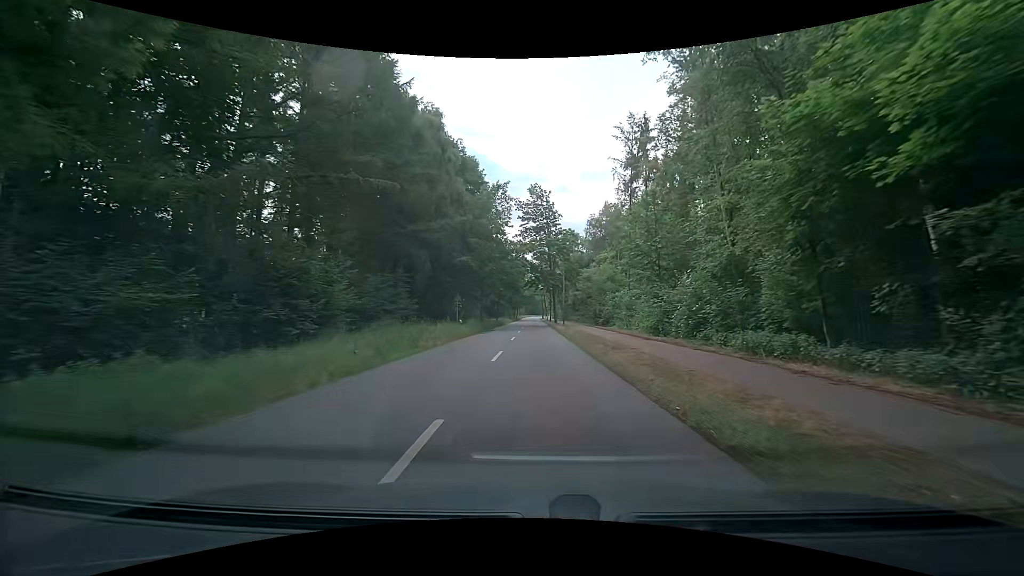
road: secondary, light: Day
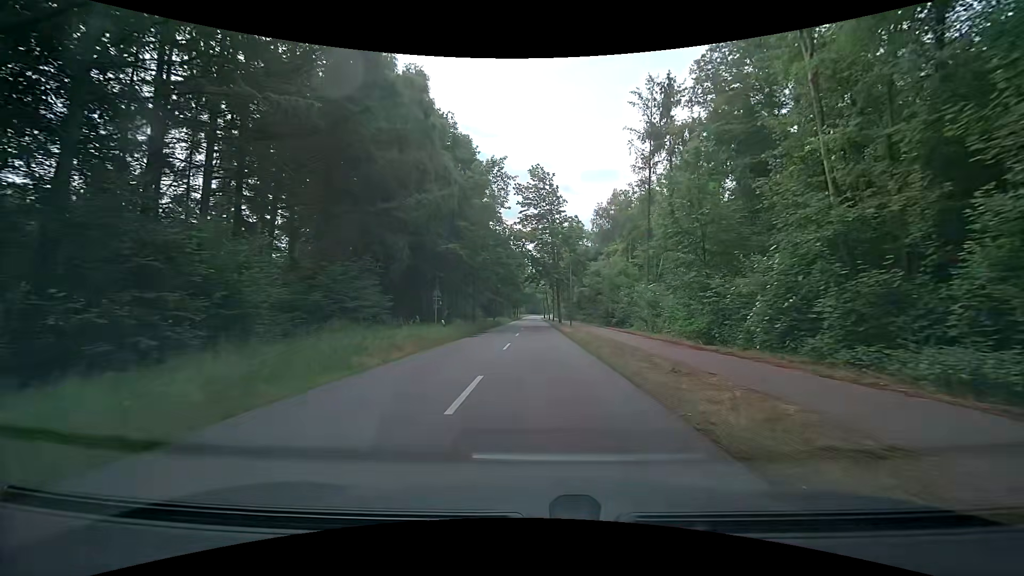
(+0.1, +7.7) m; -1°
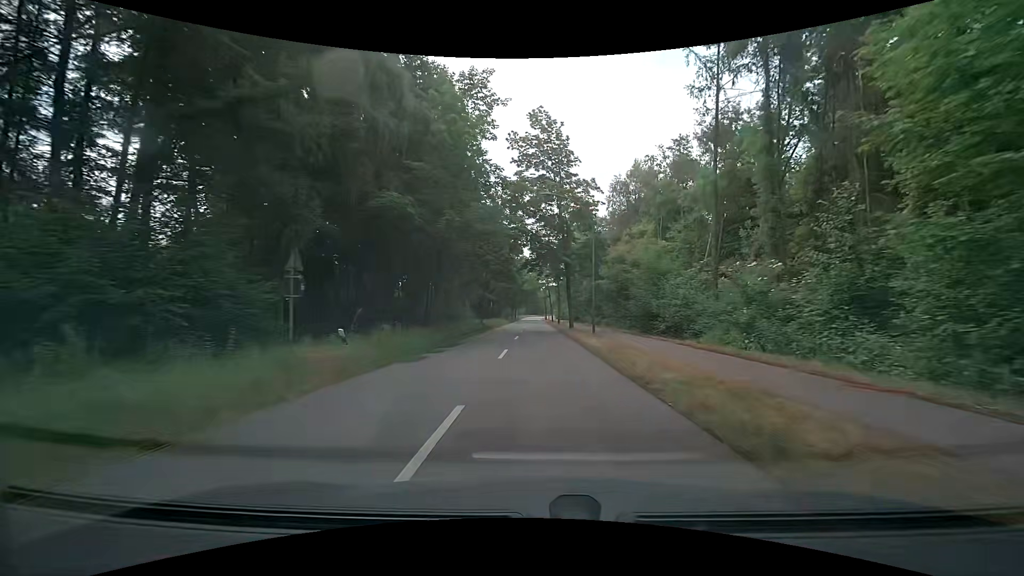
(+0.3, +15.5) m; +1°
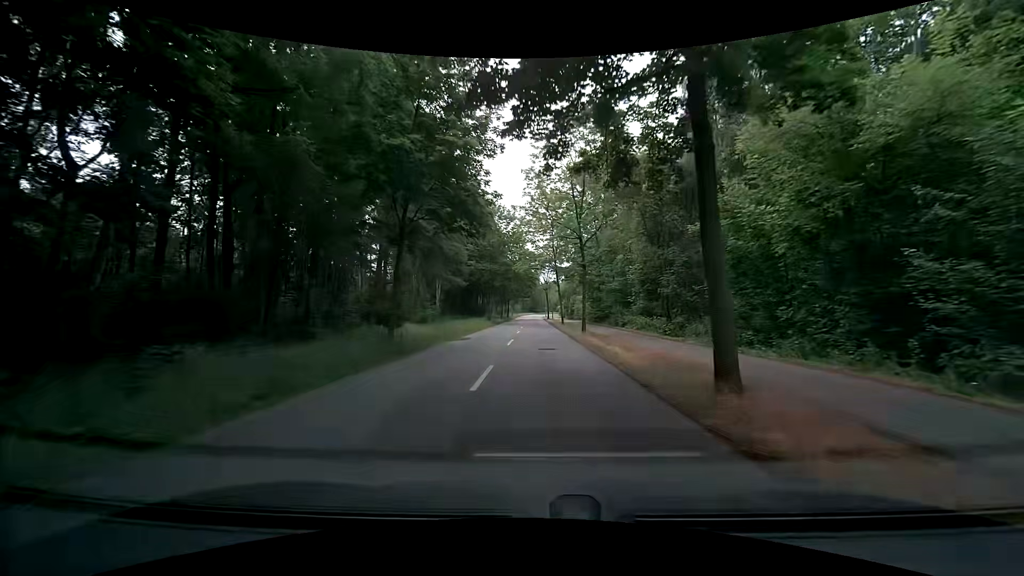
(+0.1, +30.7) m; -1°
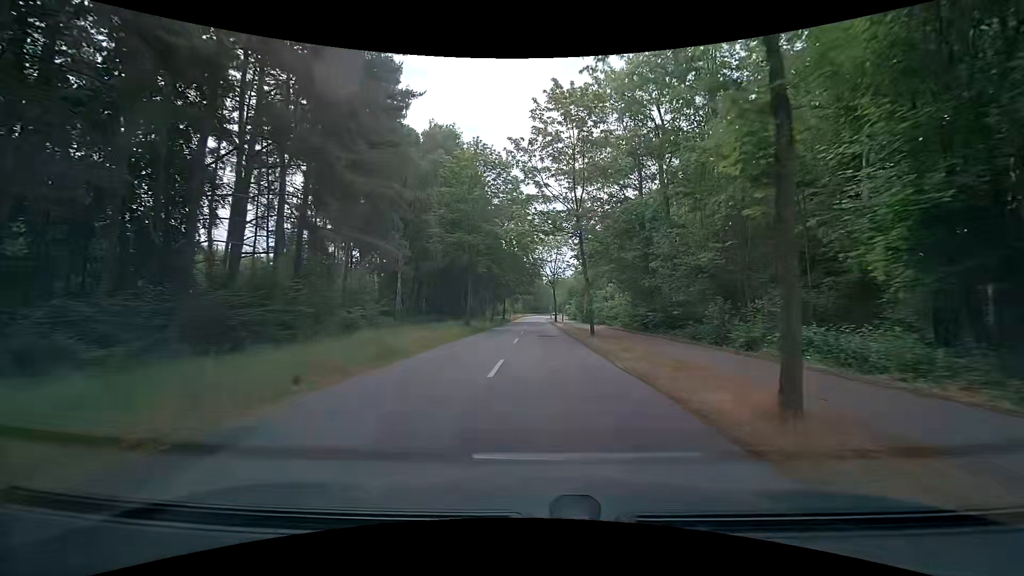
(+0.3, +22.1) m; +2°
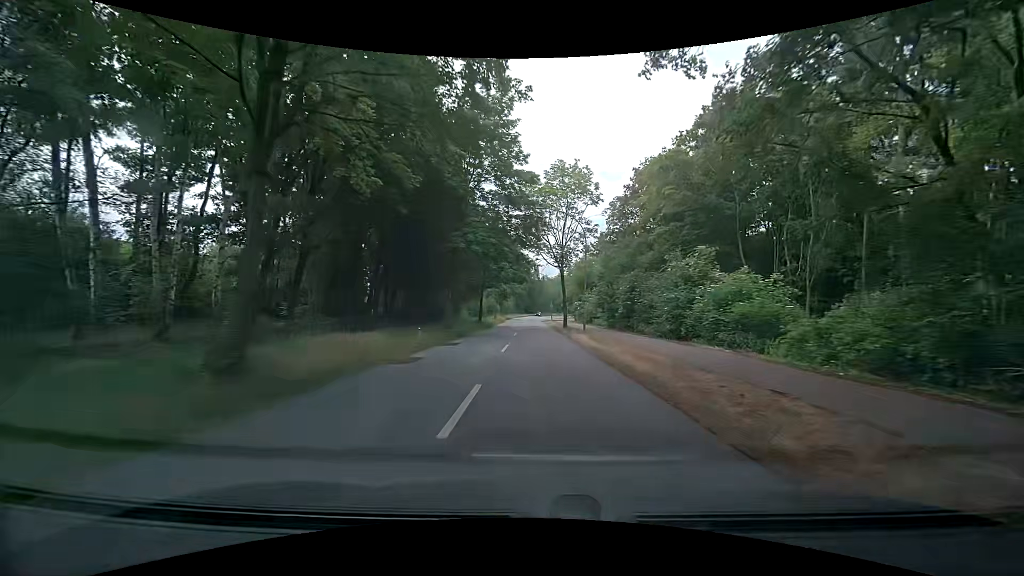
(-0.3, +29.2) m; 0°
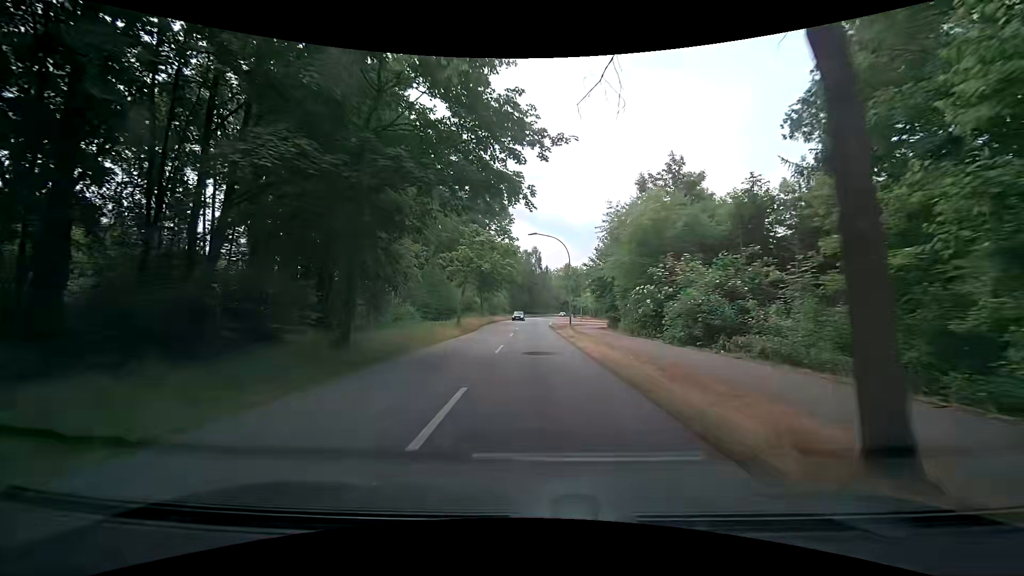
(-0.4, +36.5) m; -1°
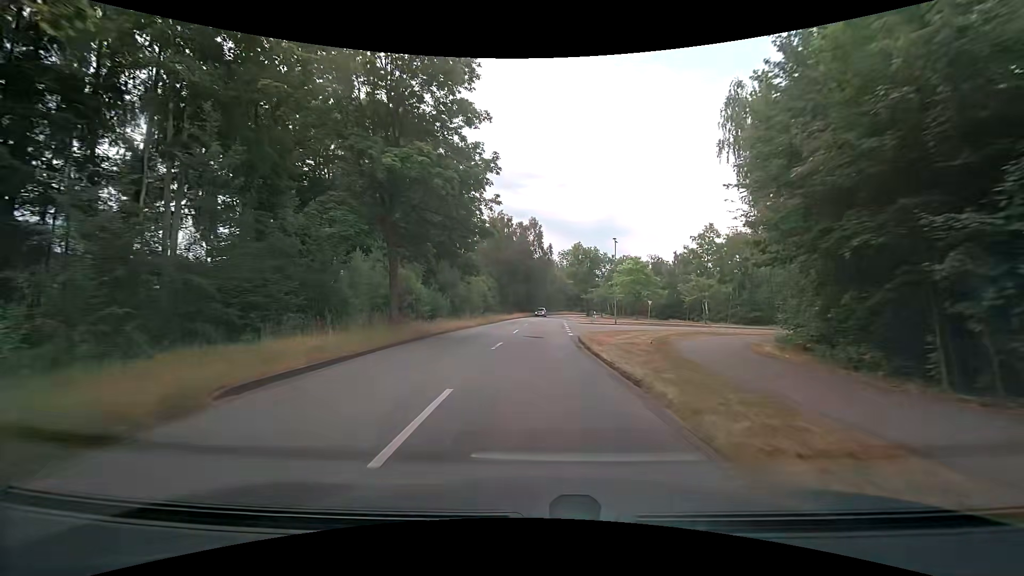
(-0.1, +36.8) m; -1°
(0, +10) (+1, +20) (+1, +30) (+1, +40) (+2, +50) (+3, +60) (+4, +70) (+5, +80) (+6, +90) (+7, +100) m
